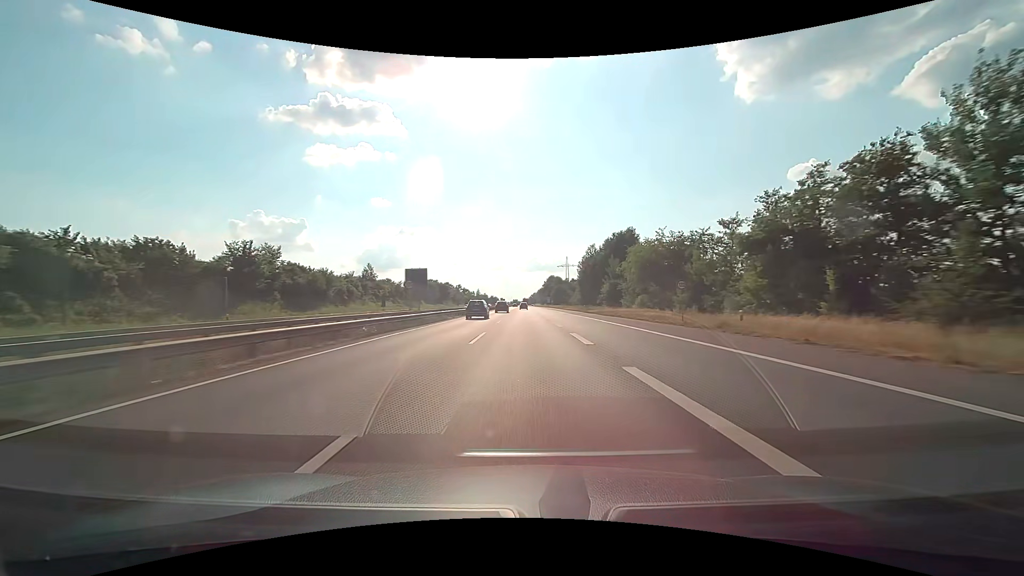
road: motorway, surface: asphalt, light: Day
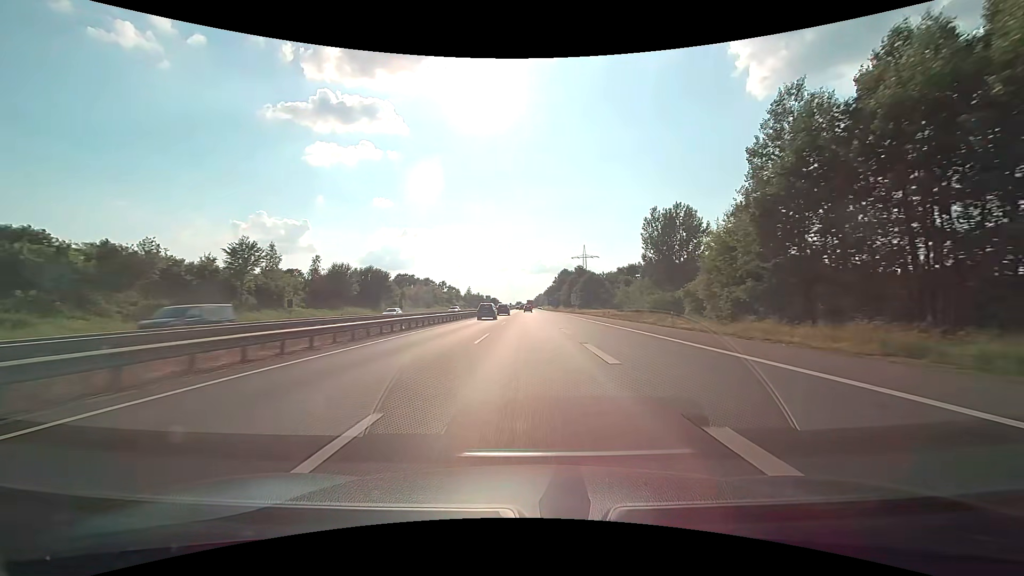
(-0.3, +88.1) m; 0°
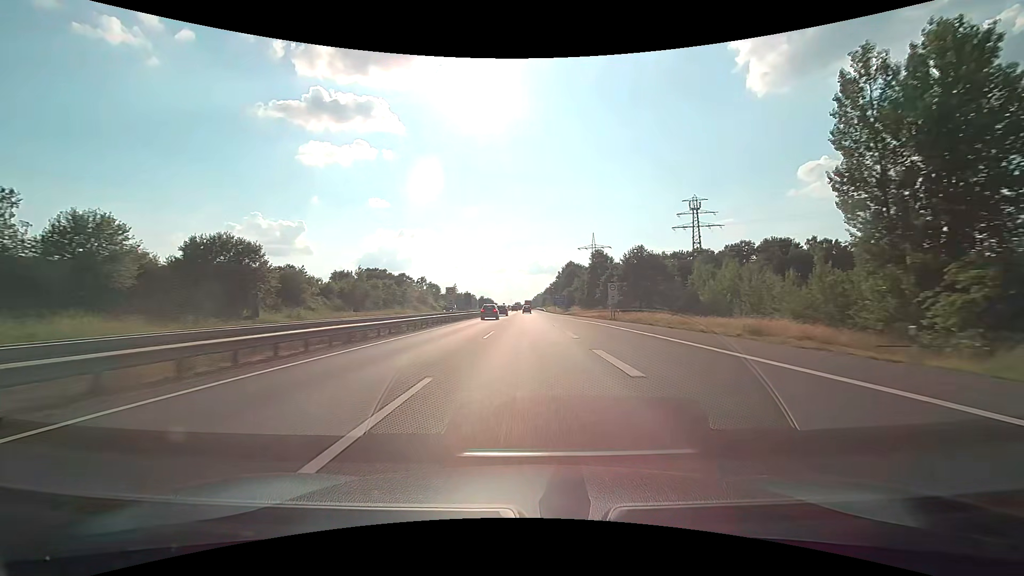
(+0.1, +50.5) m; 0°
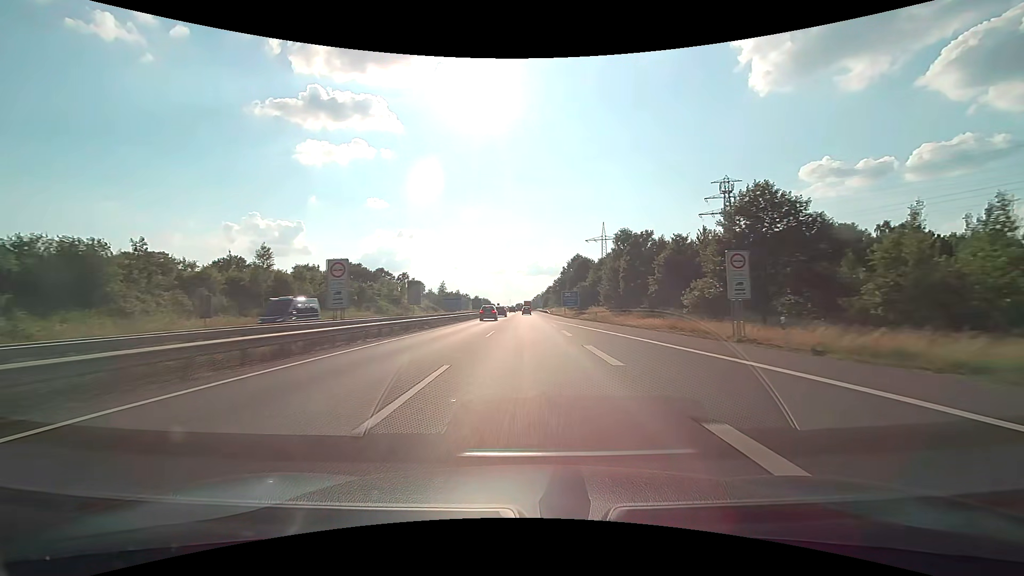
(0.0, +33.8) m; 0°
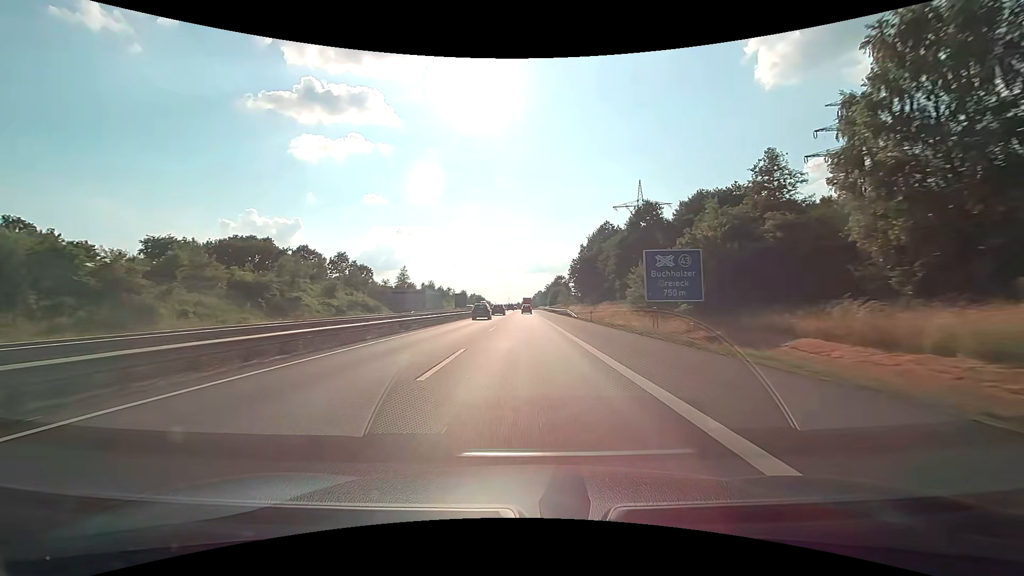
(-0.2, +67.8) m; 0°
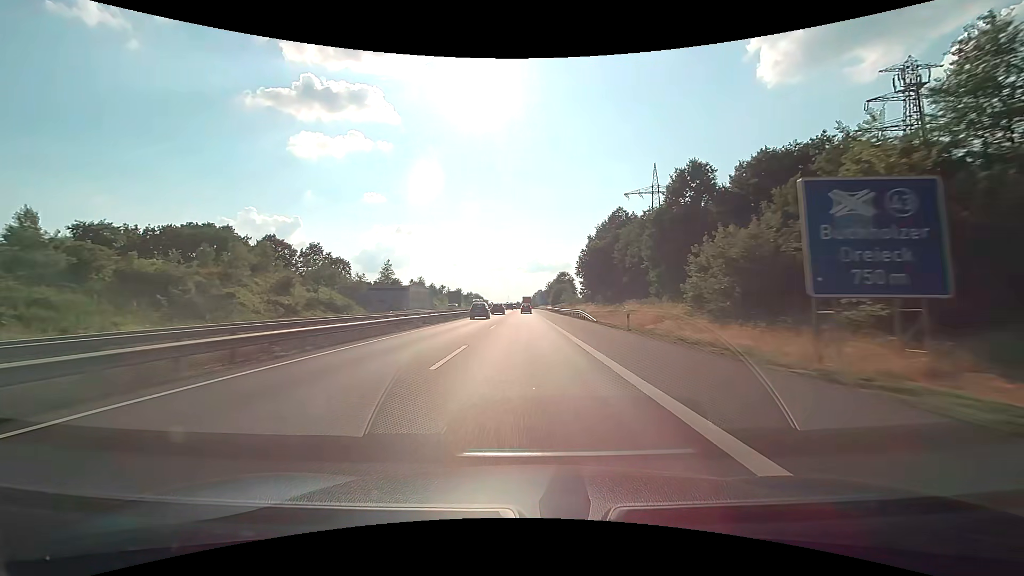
(0.0, +16.6) m; 0°
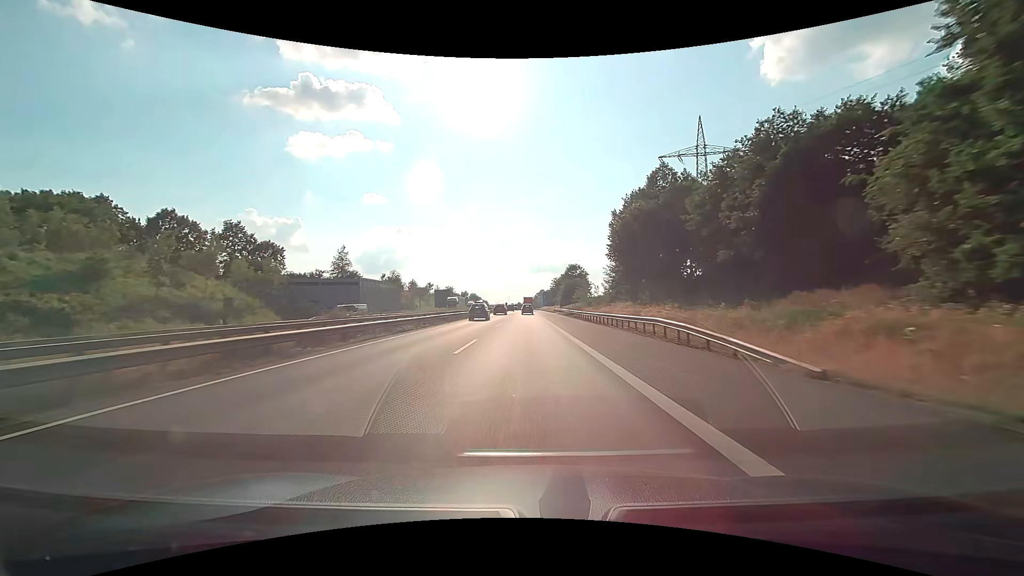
(-0.1, +32.3) m; 0°
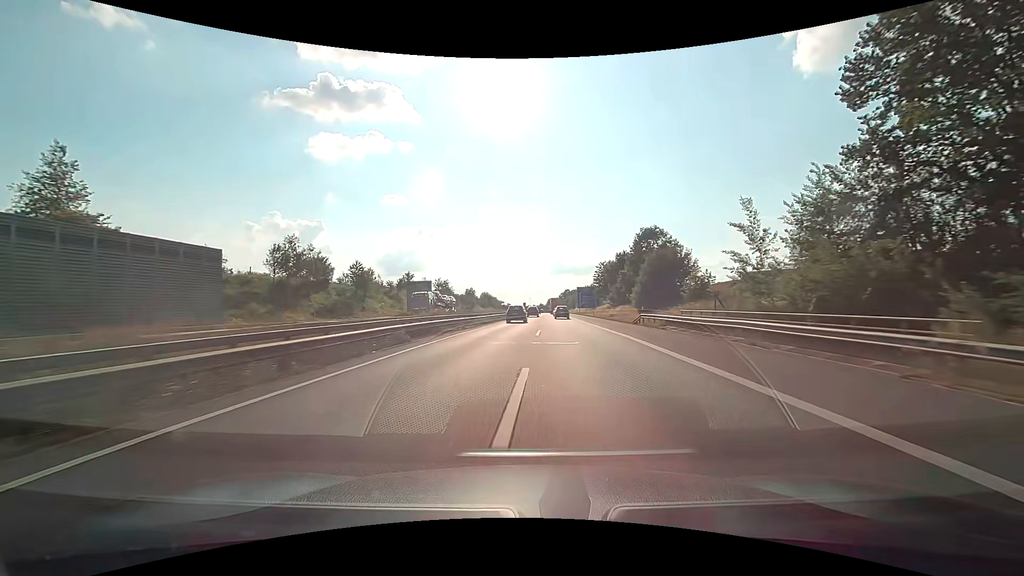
(-1.5, +63.2) m; -2°
(0, +10) (0, +20) (0, +30) (0, +40) (0, +50) (0, +60) (0, +70) (0, +80) (+1, +90) (+1, +100) m
